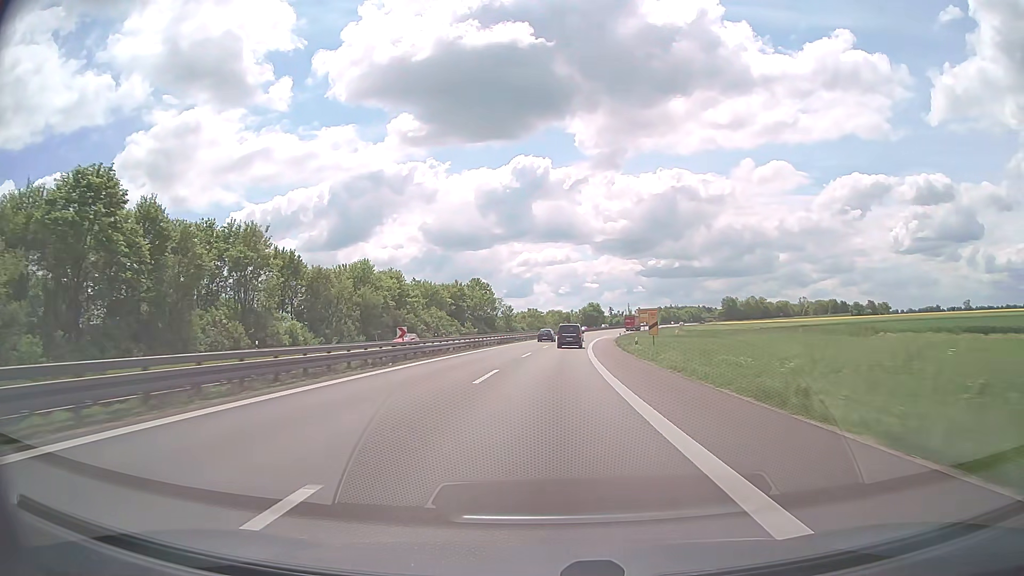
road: trunk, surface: asphalt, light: Day
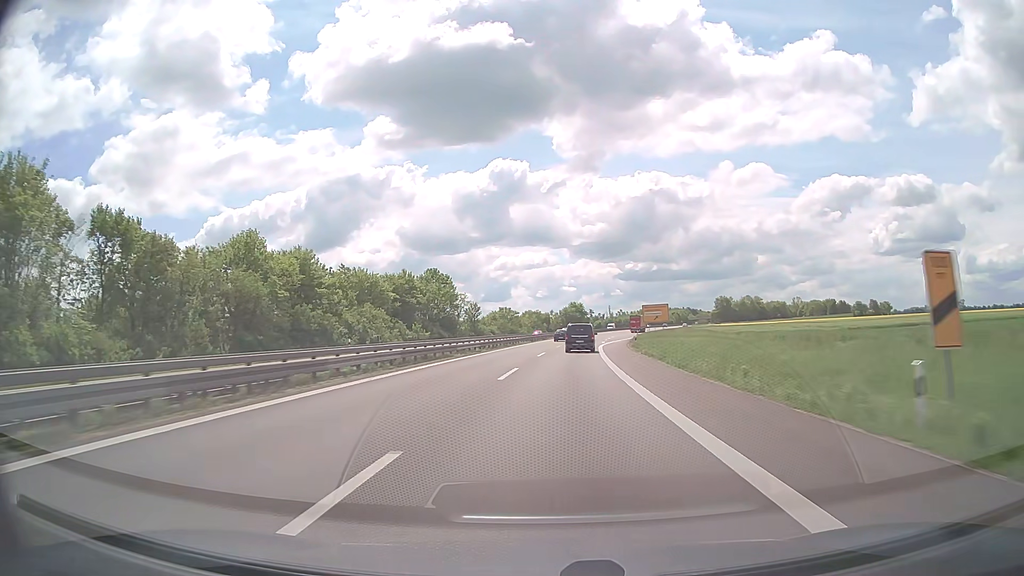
(+0.6, +34.4) m; +2°
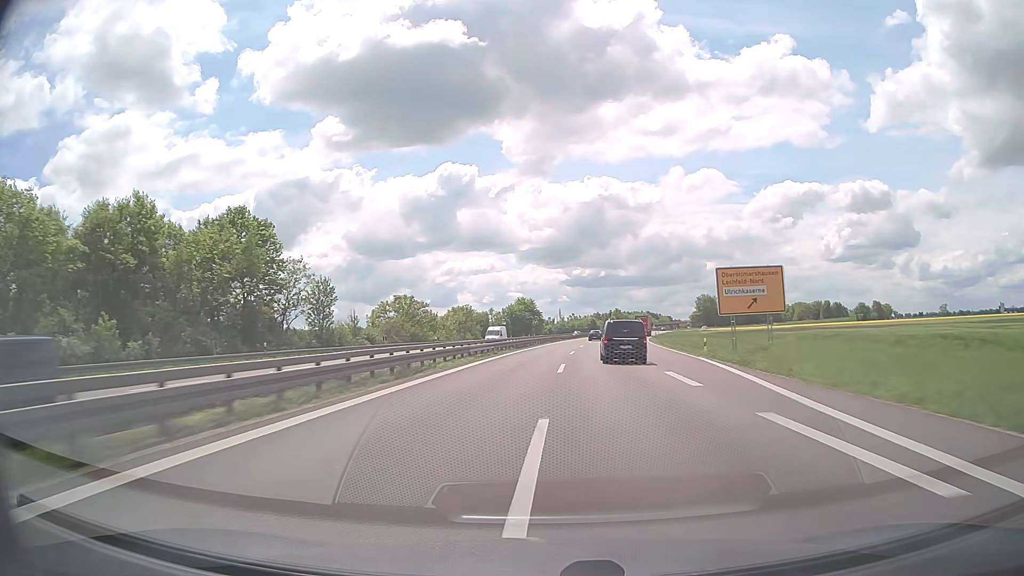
(+2.5, +69.4) m; +4°
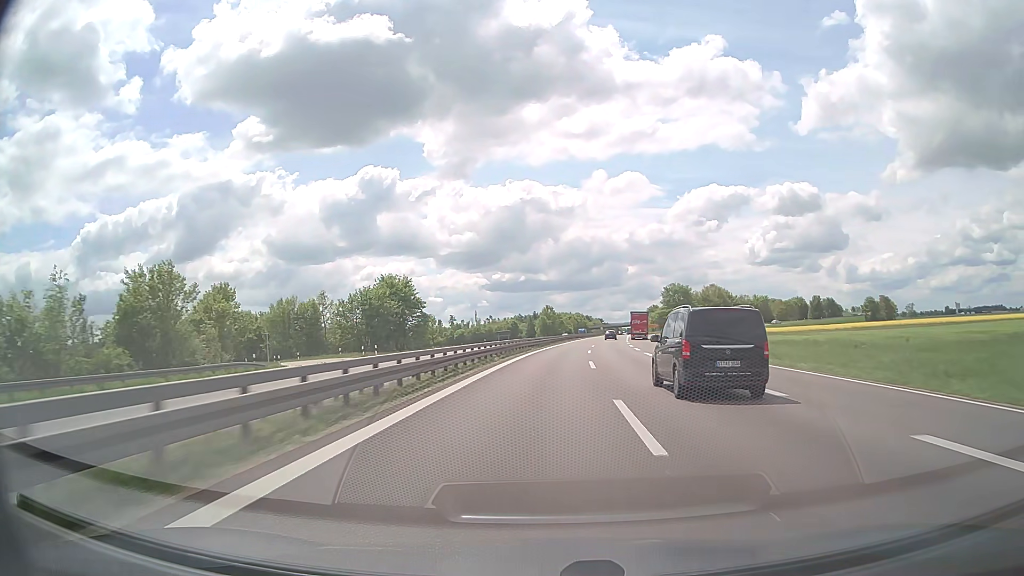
(+5.4, +87.6) m; +7°
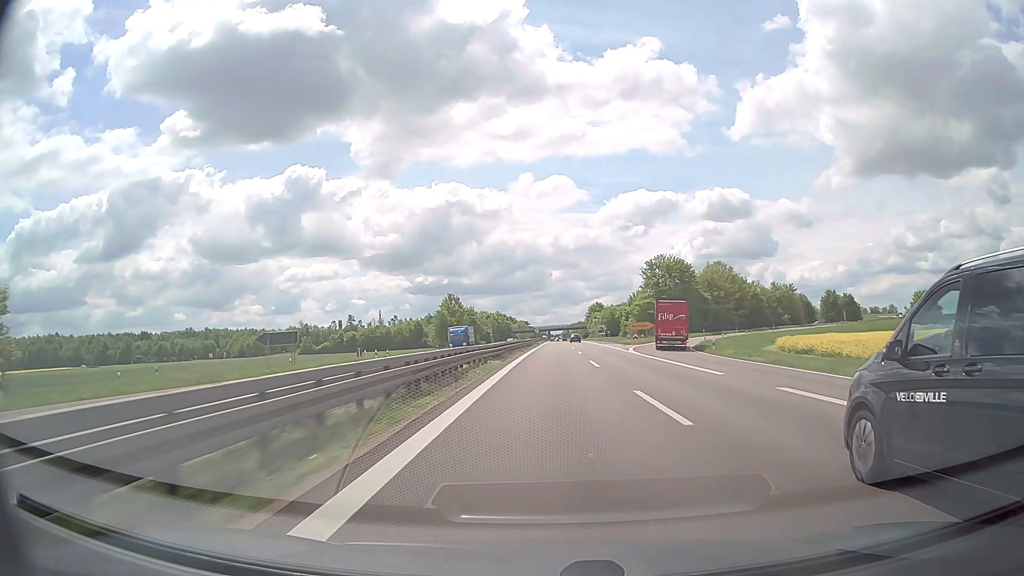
(+5.0, +88.3) m; +6°
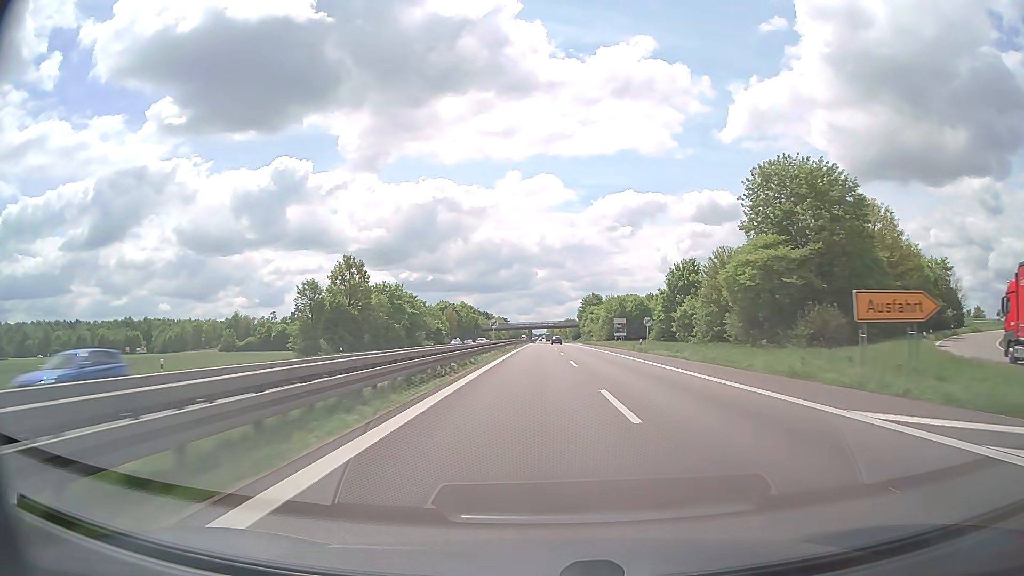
(+1.7, +72.3) m; +2°
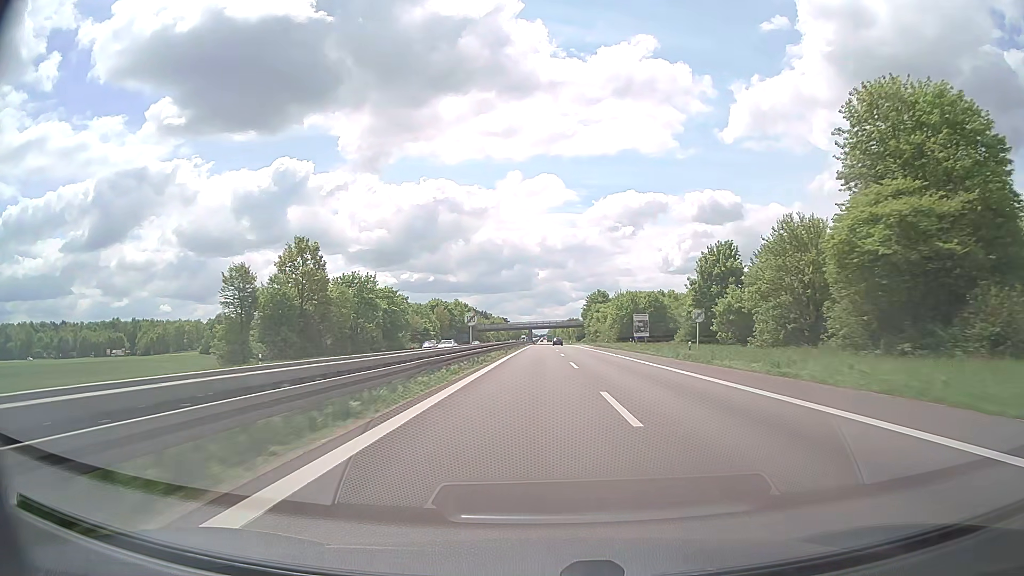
(0.0, +18.5) m; 0°
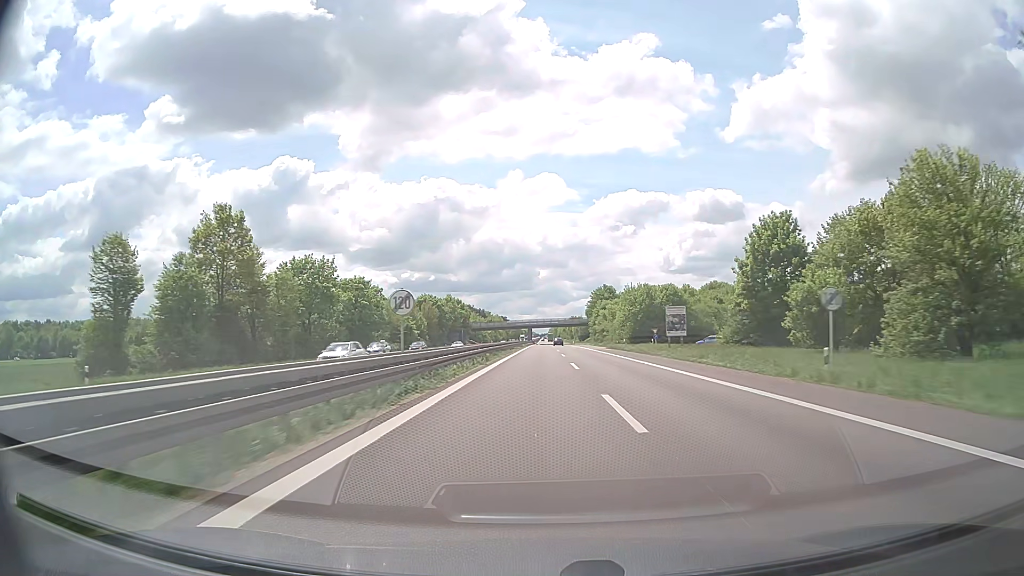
(0.0, +18.7) m; 0°
(0, +10) (0, +20) (0, +30) (0, +40) (0, +50) (0, +60) (0, +70) (0, +80) (0, +90) (0, +100) m
